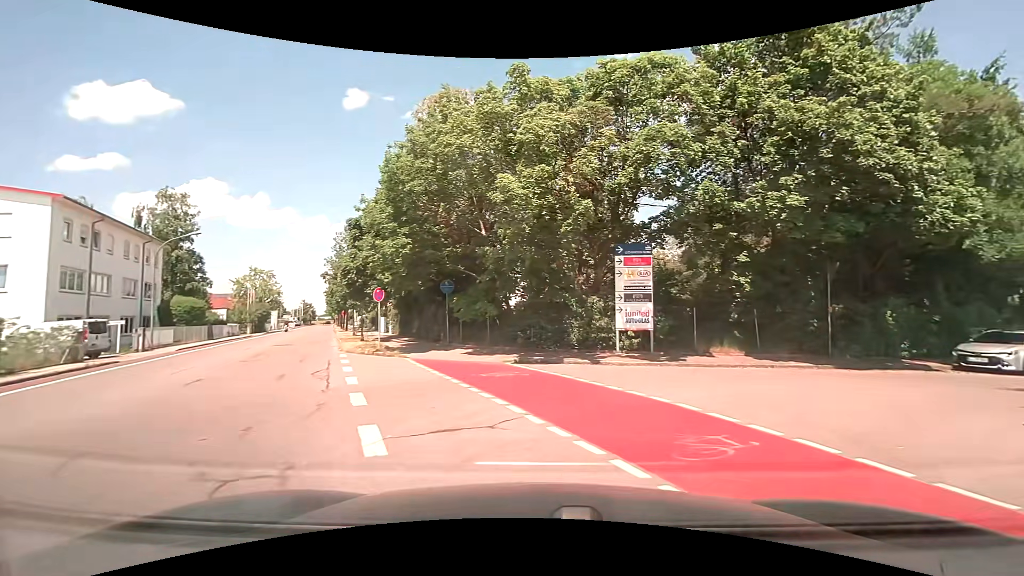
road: tertiary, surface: asphalt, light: Day
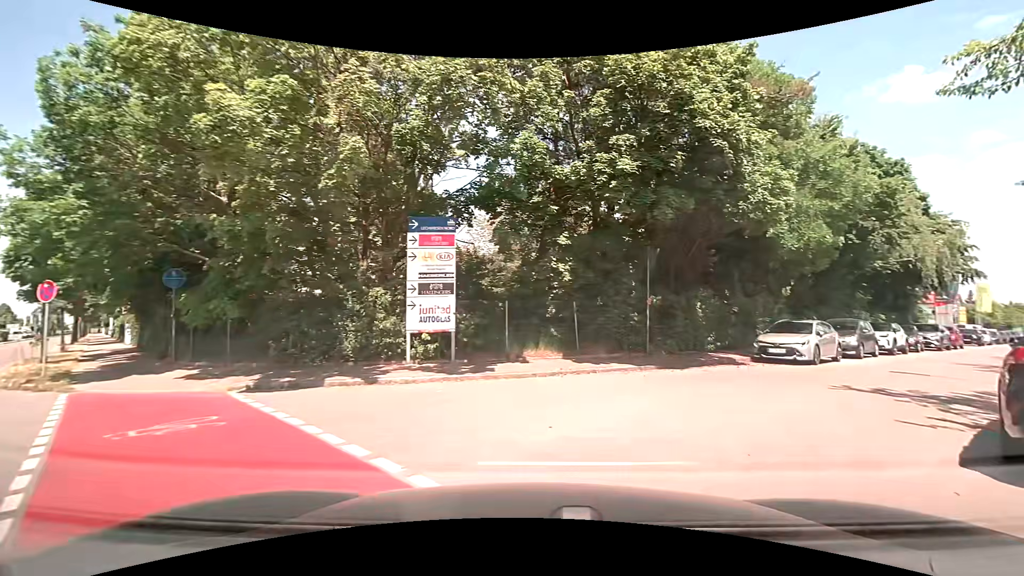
(+0.7, +4.5) m; +20°
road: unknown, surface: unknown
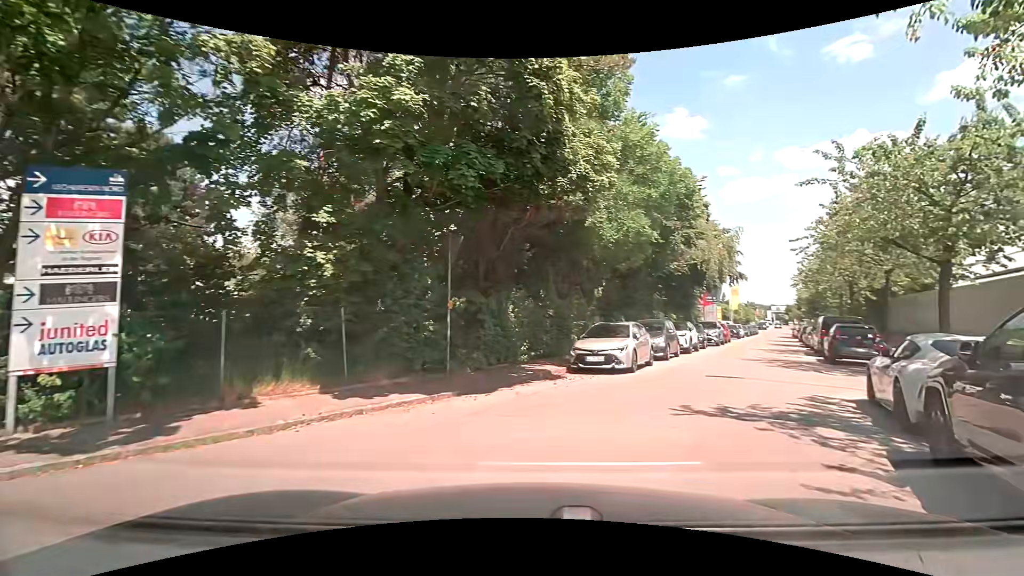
(+0.7, +4.0) m; +20°
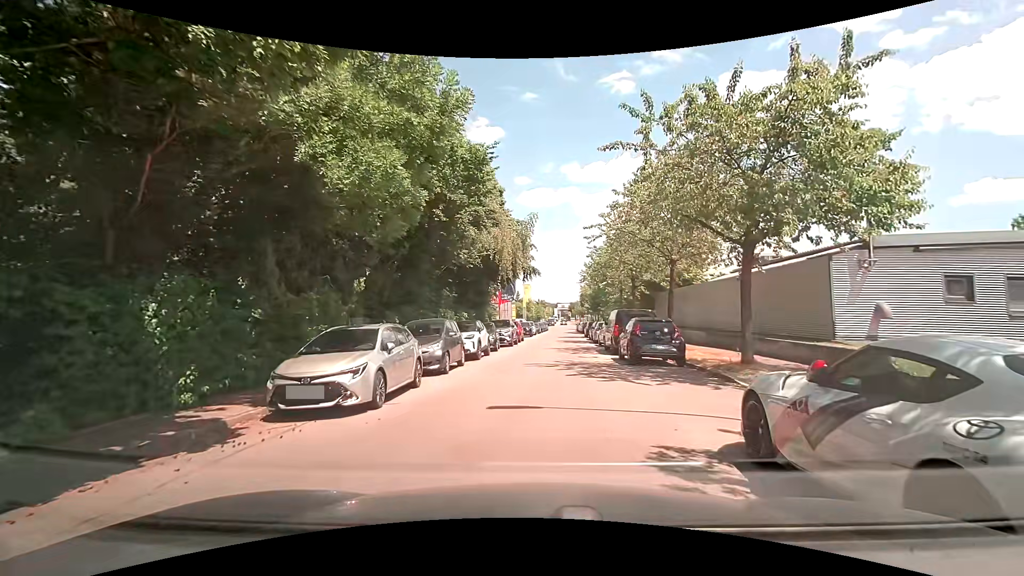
(+1.3, +5.5) m; +22°
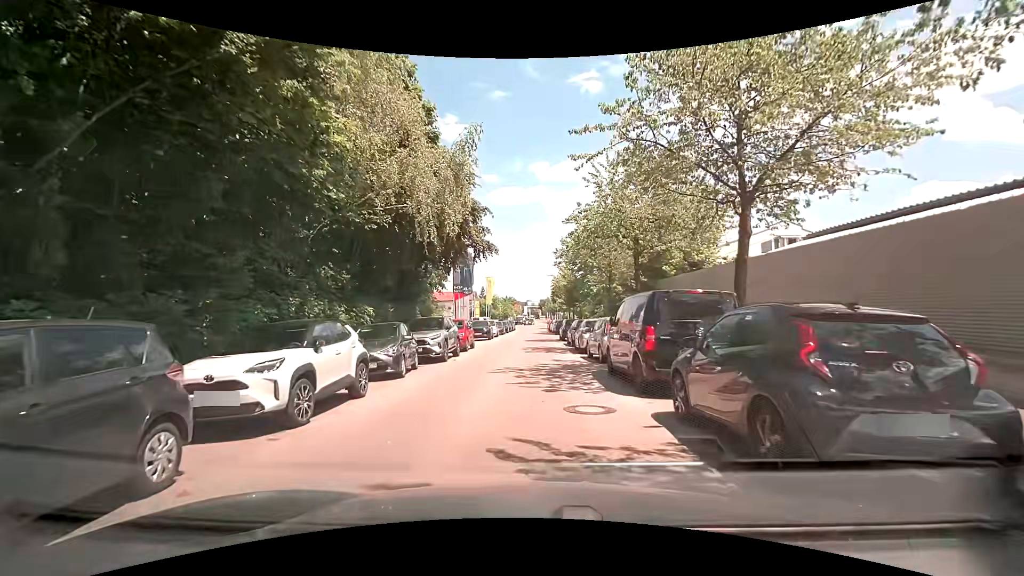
(+0.9, +12.1) m; +5°
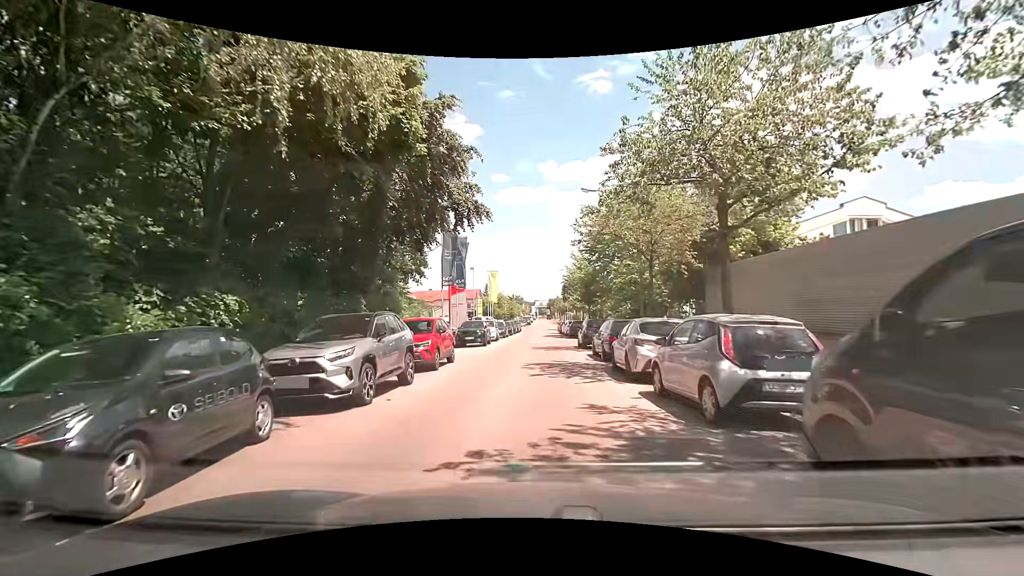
(-0.2, +9.2) m; -2°
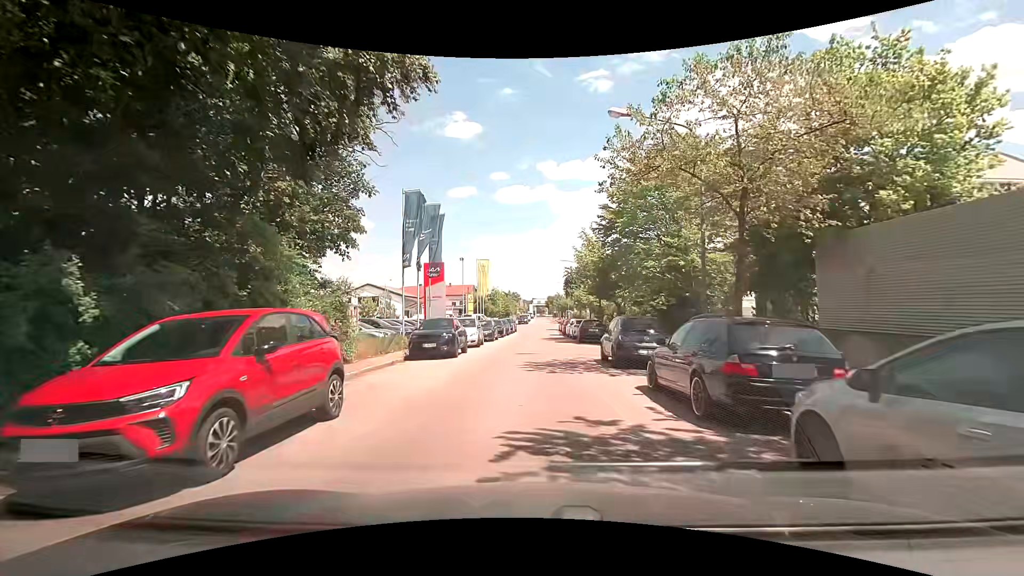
(+0.1, +10.2) m; 0°
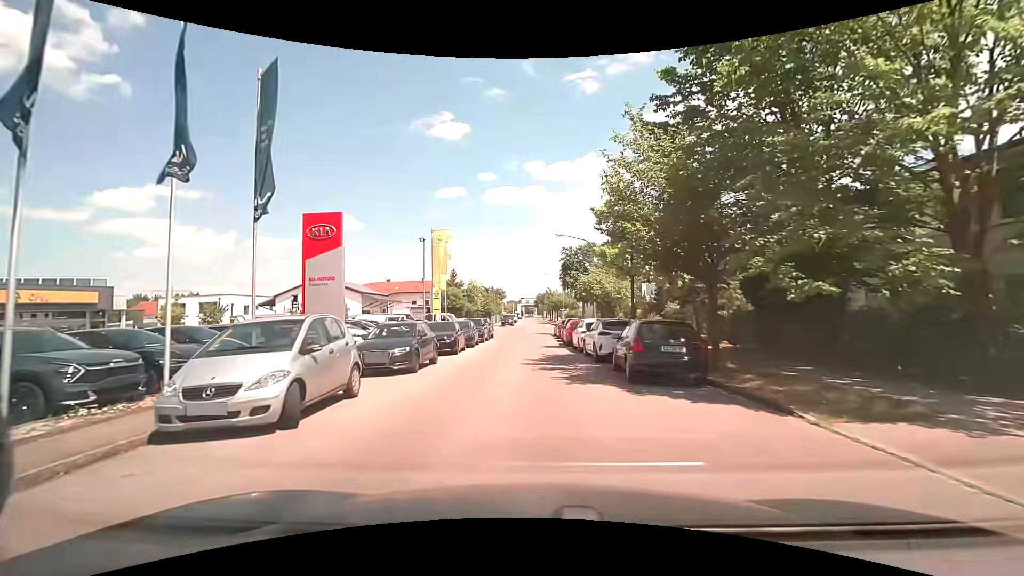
(+0.5, +18.6) m; +3°
(0, +10) (0, +20) (0, +30) (0, +40) (0, +50) (0, +60) (0, +70) (0, +80) (0, +90) (0, +100) m
